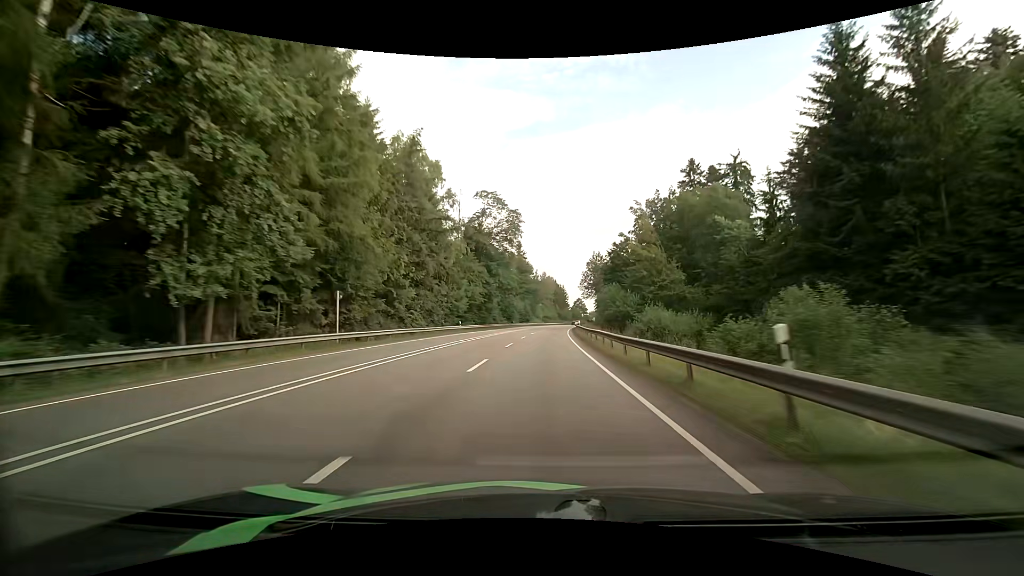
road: primary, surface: asphalt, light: Day
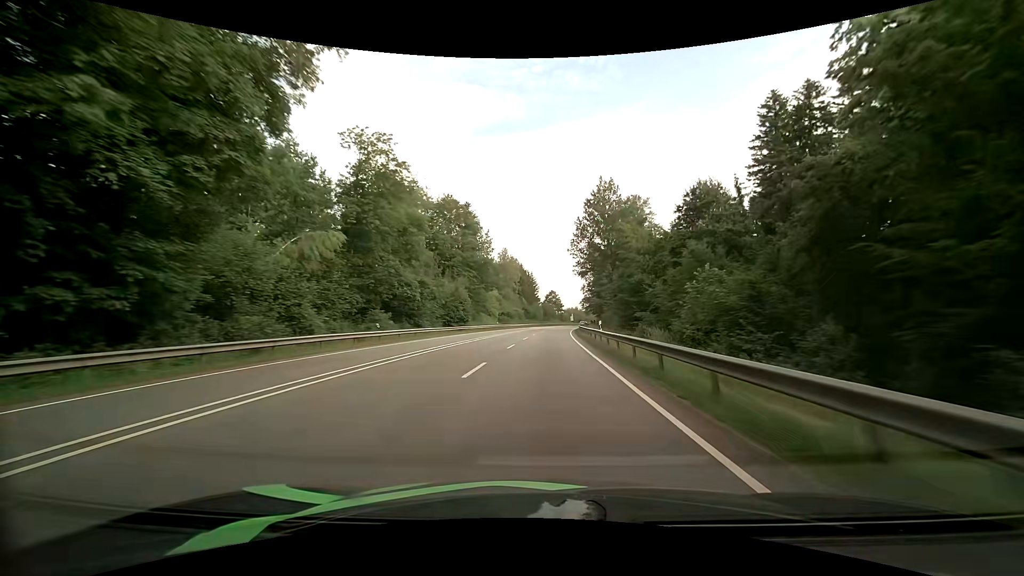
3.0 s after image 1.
(+2.4, +74.3) m; +4°
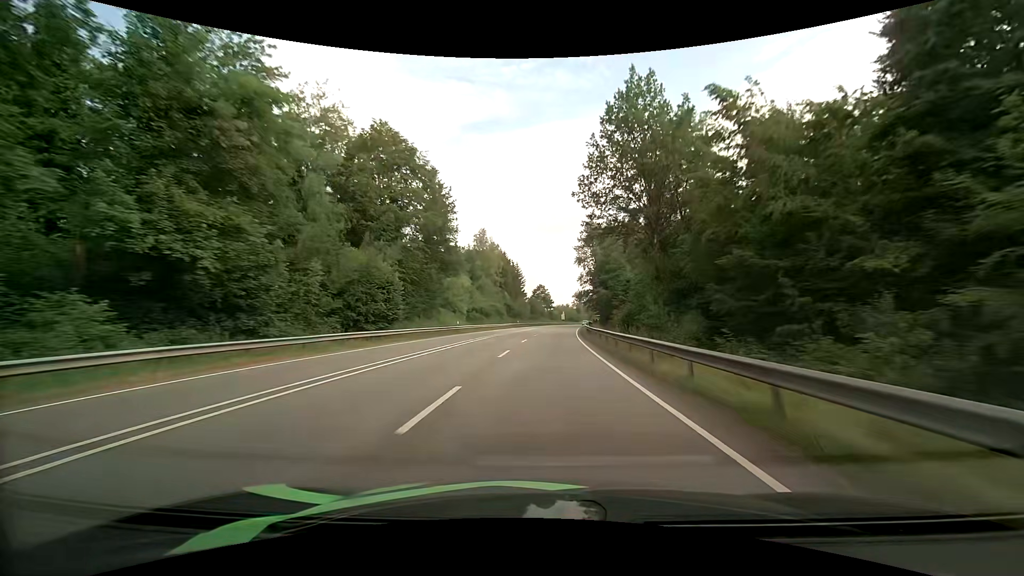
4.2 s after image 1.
(+0.1, +29.9) m; +1°
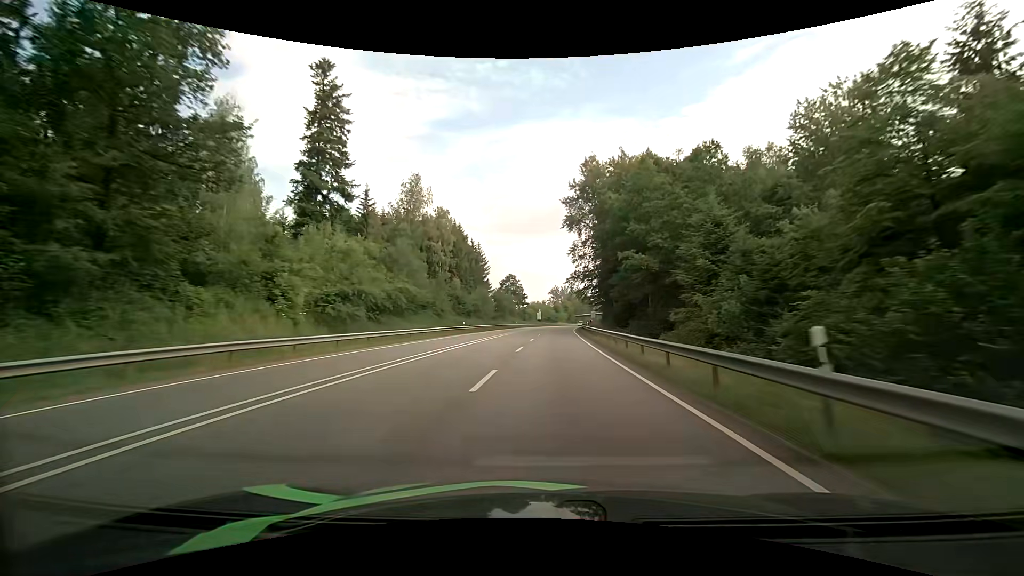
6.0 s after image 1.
(+1.0, +45.2) m; +3°
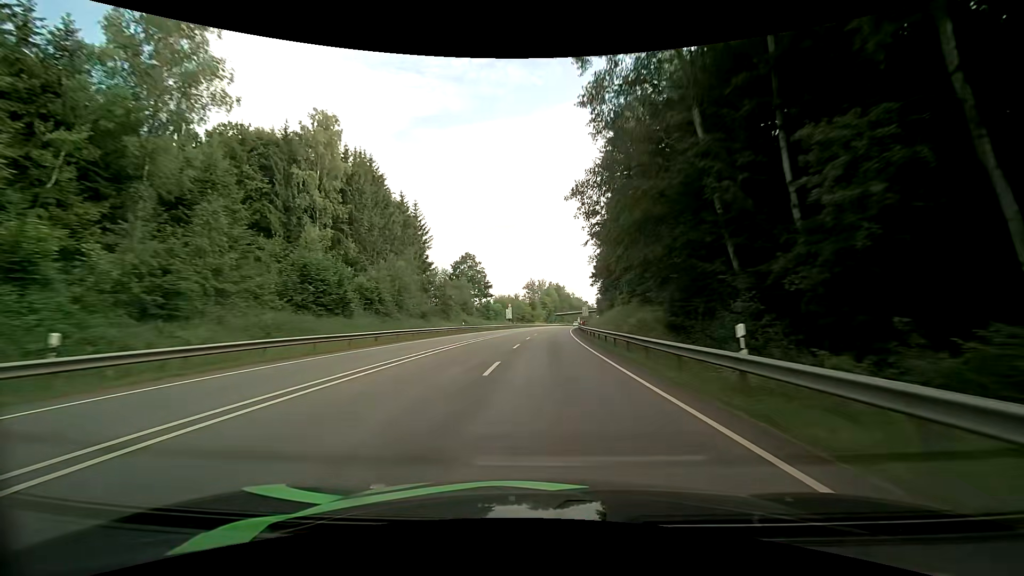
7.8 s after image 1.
(+1.3, +45.8) m; +3°
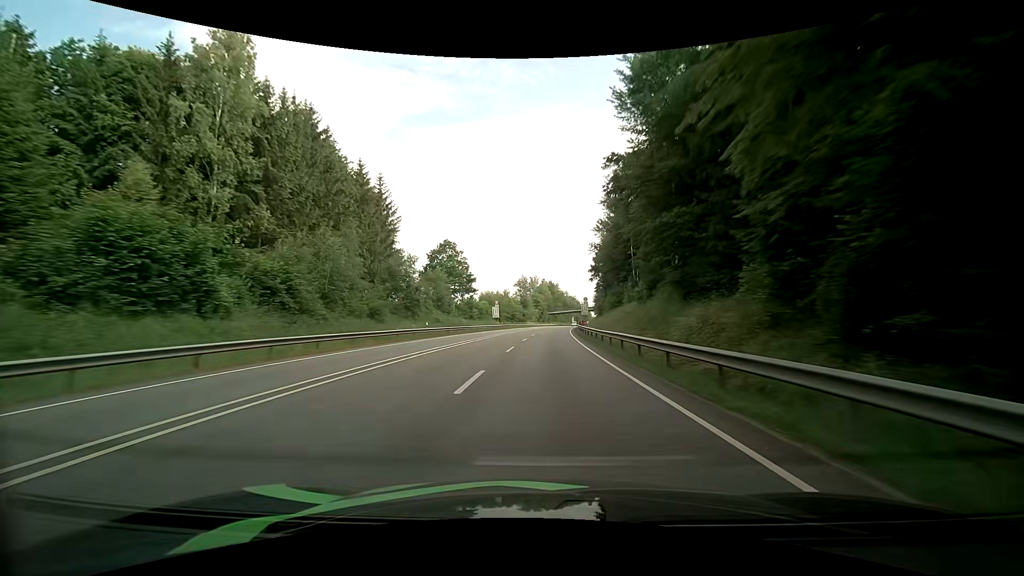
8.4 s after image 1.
(+0.1, +15.4) m; 0°
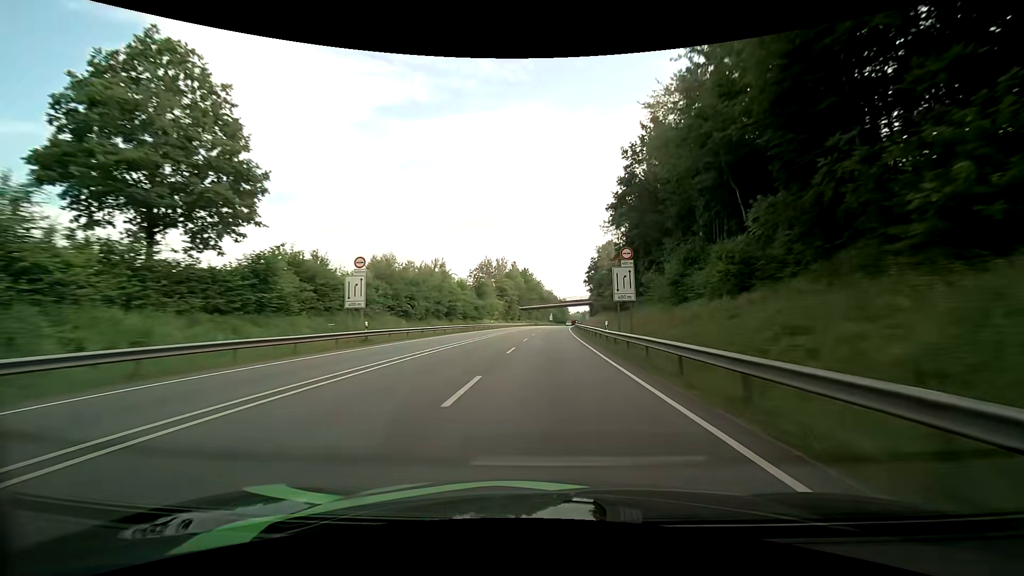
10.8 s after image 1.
(+2.0, +62.0) m; +3°
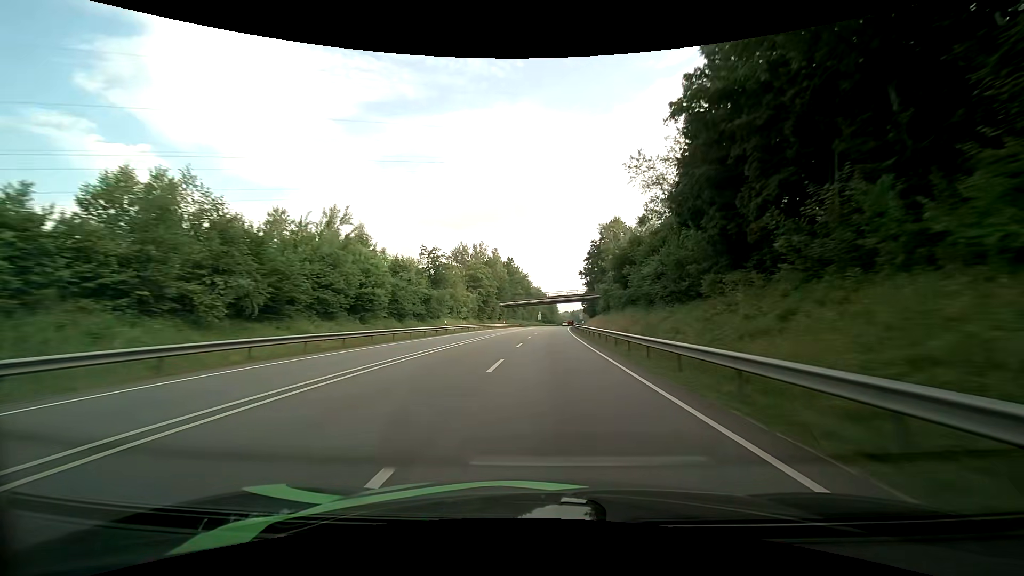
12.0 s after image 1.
(+0.4, +31.5) m; +2°
(0, +10) (0, +20) (0, +30) (+1, +40) (+1, +50) (+1, +60) (+2, +70) (+2, +80) (+3, +90) (+4, +100) m
